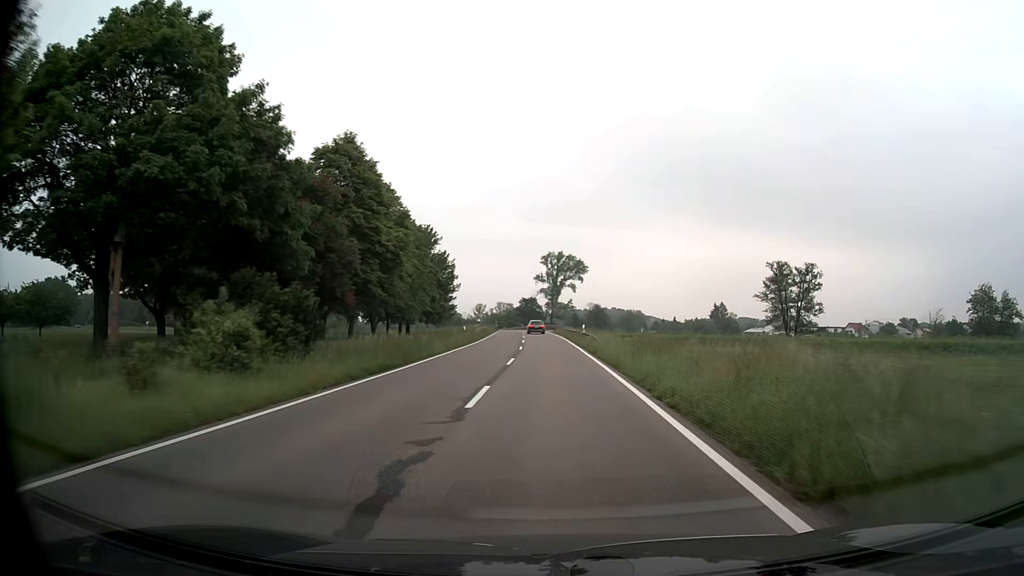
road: secondary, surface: asphalt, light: Day
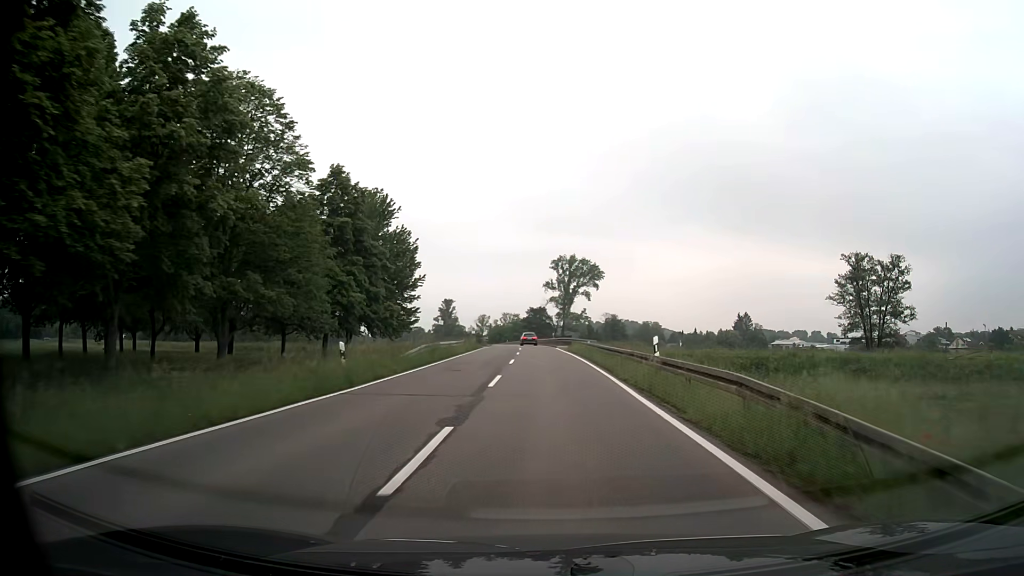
(-0.2, +30.1) m; -1°
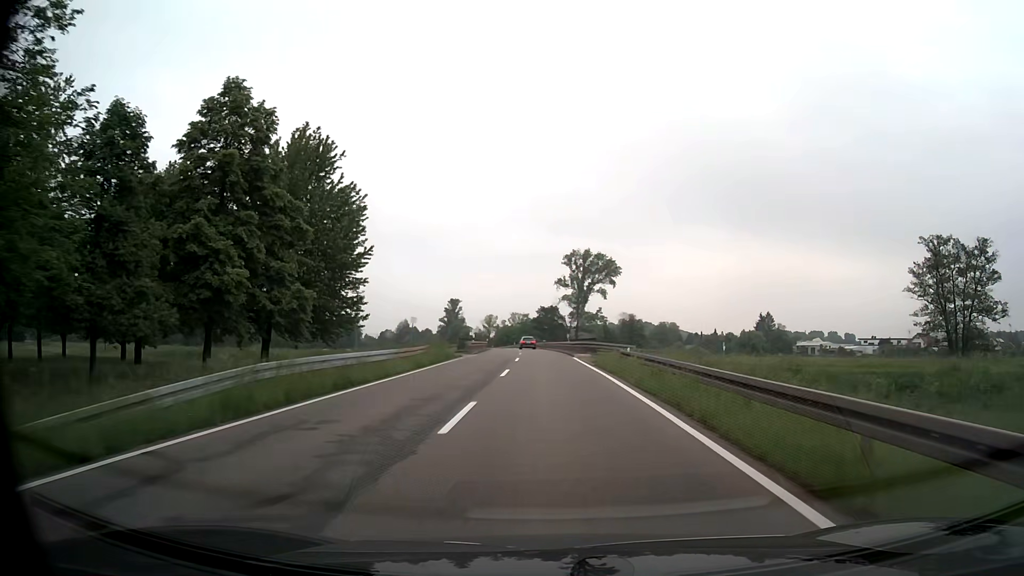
(-0.1, +19.8) m; -1°
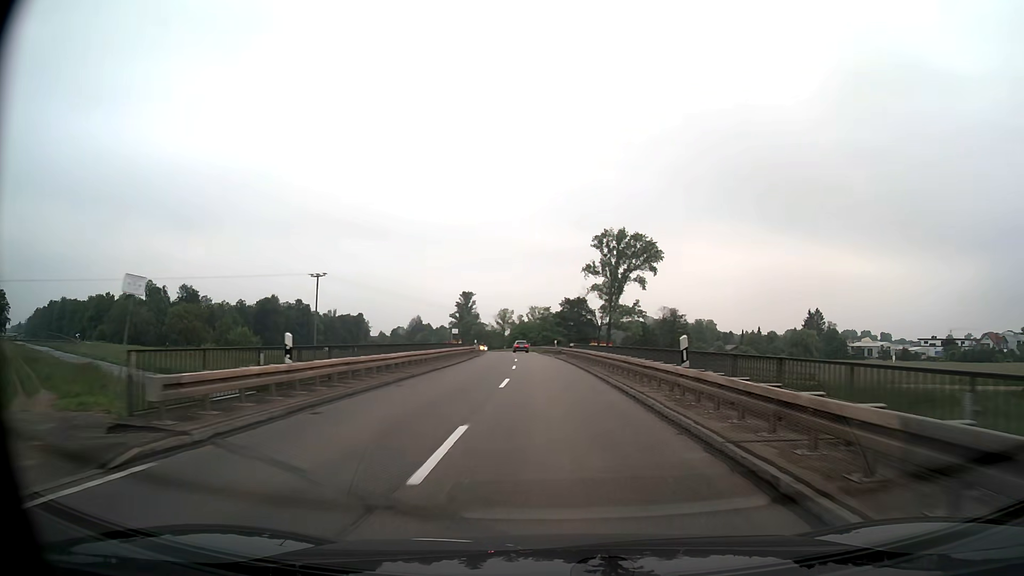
(-0.8, +38.8) m; -2°
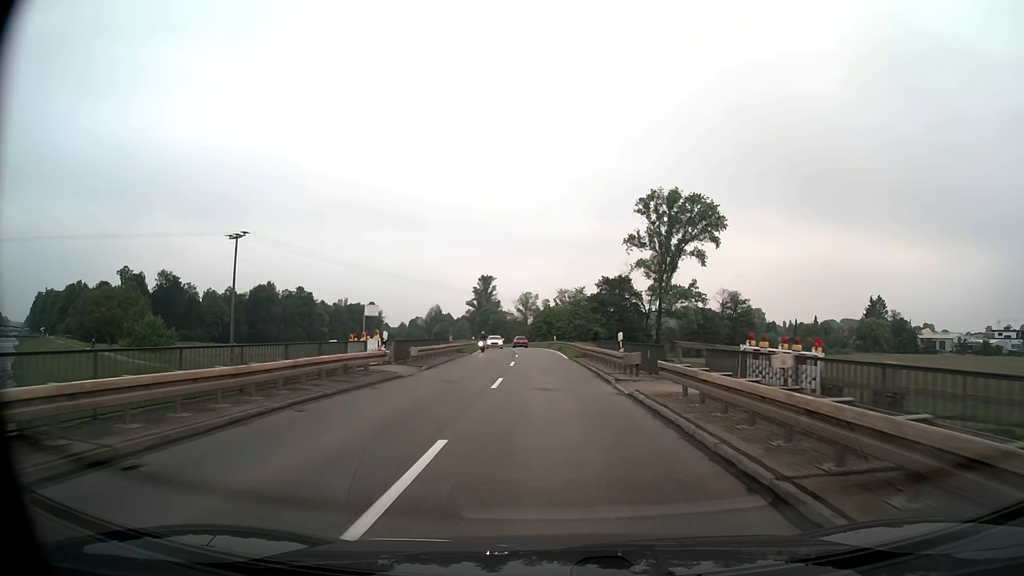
(-0.8, +38.3) m; -3°
(0, +10) (0, +20) (0, +30) (-1, +40) (-1, +50) (-2, +60) (-3, +70) (-4, +80) (-5, +90) (-6, +100) m
